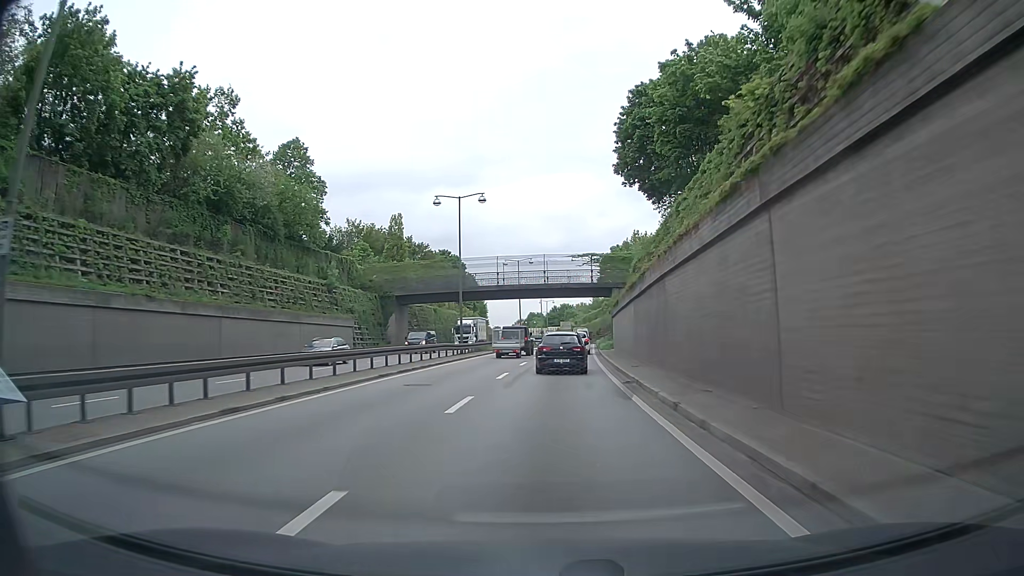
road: trunk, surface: asphalt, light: Day
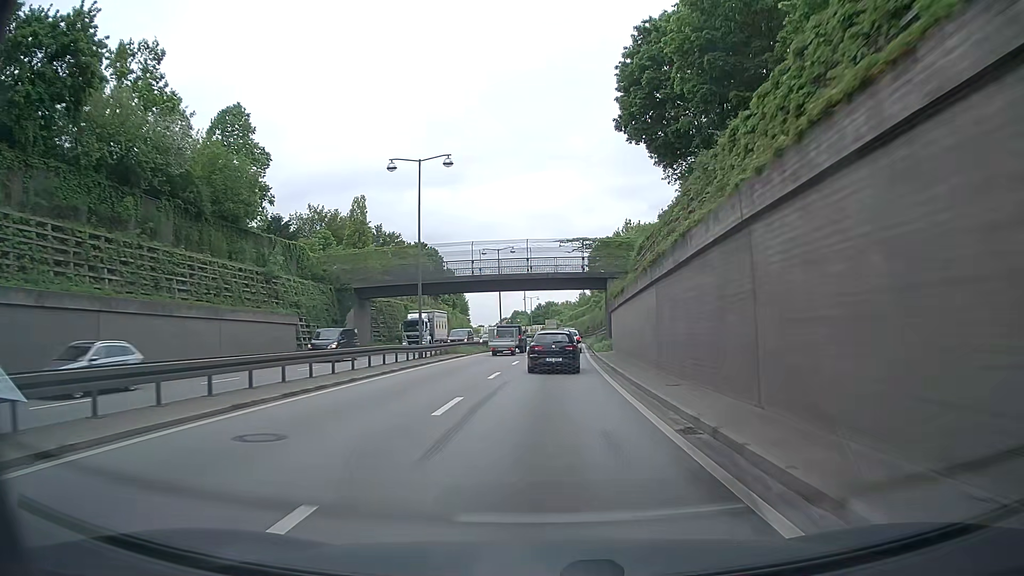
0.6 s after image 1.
(+0.2, +9.5) m; +1°
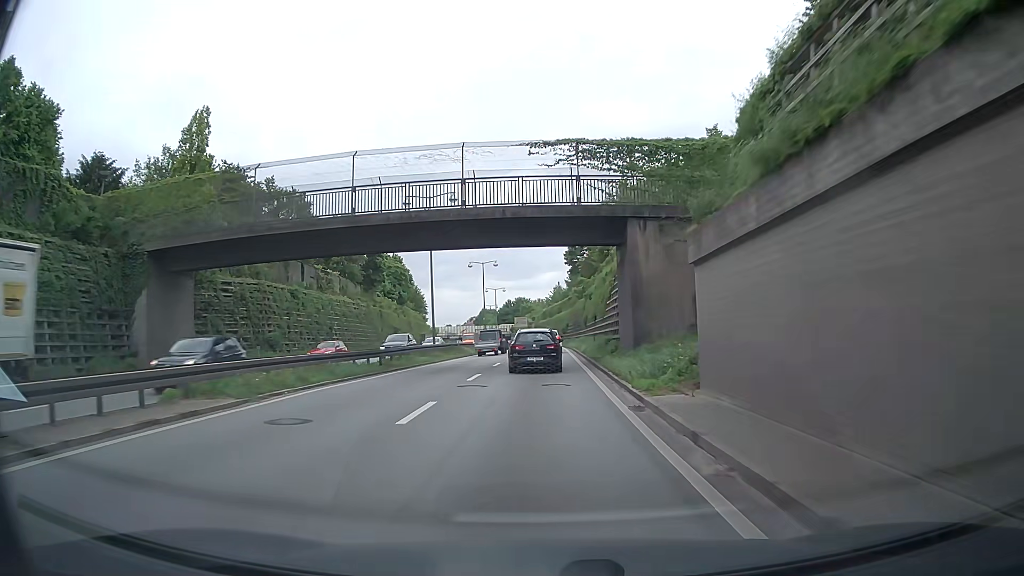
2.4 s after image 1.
(+0.9, +27.9) m; +3°
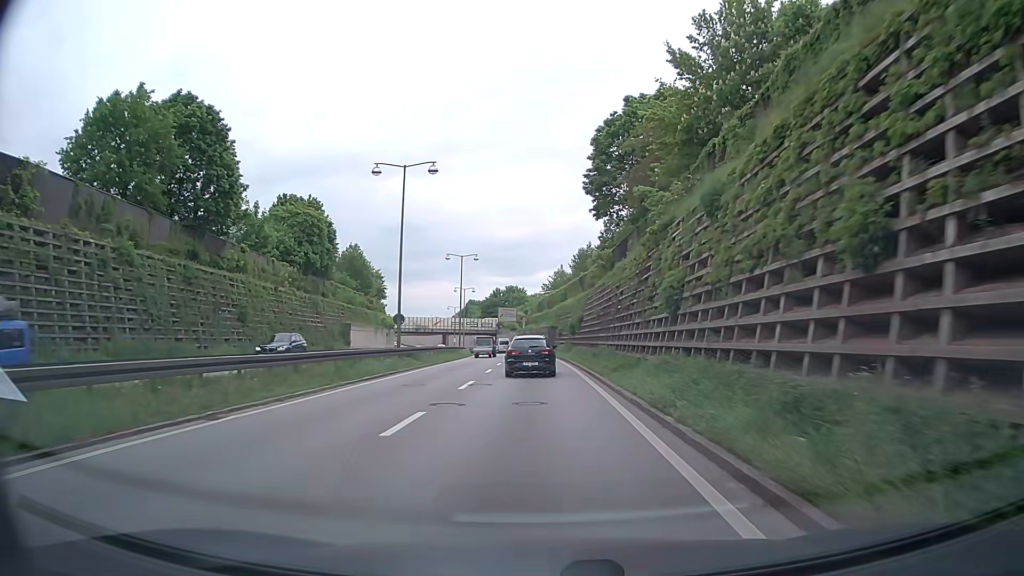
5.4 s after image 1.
(+0.4, +45.7) m; 0°
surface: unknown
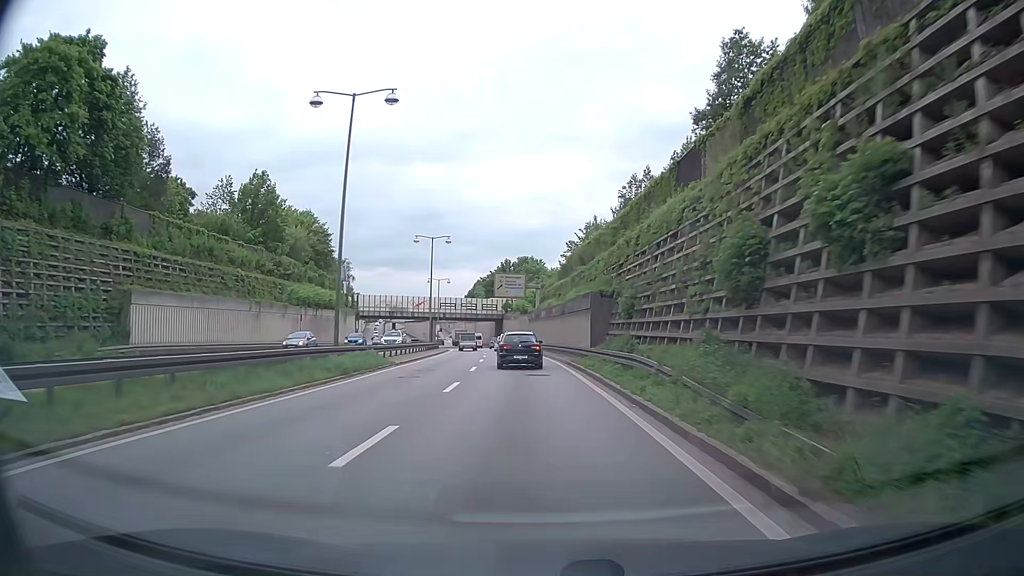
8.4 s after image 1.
(-0.3, +47.6) m; -2°
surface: asphalt
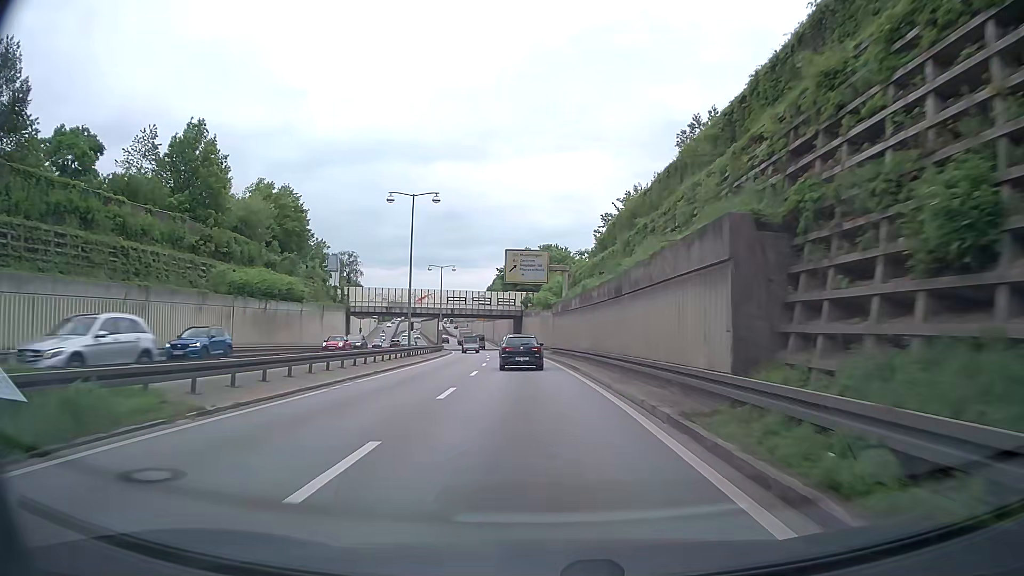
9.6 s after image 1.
(-0.3, +19.5) m; -2°
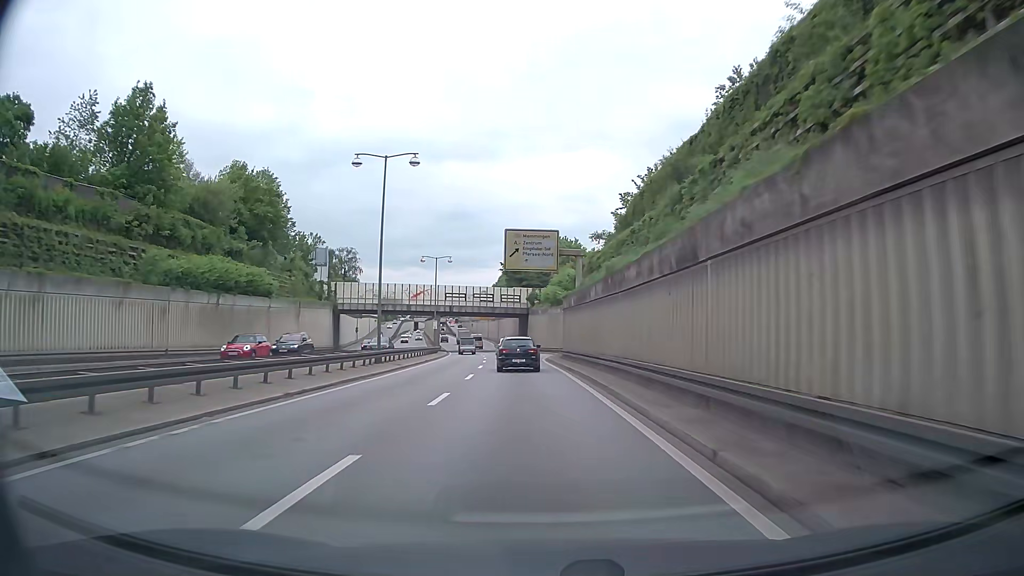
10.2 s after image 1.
(-0.1, +9.7) m; -1°
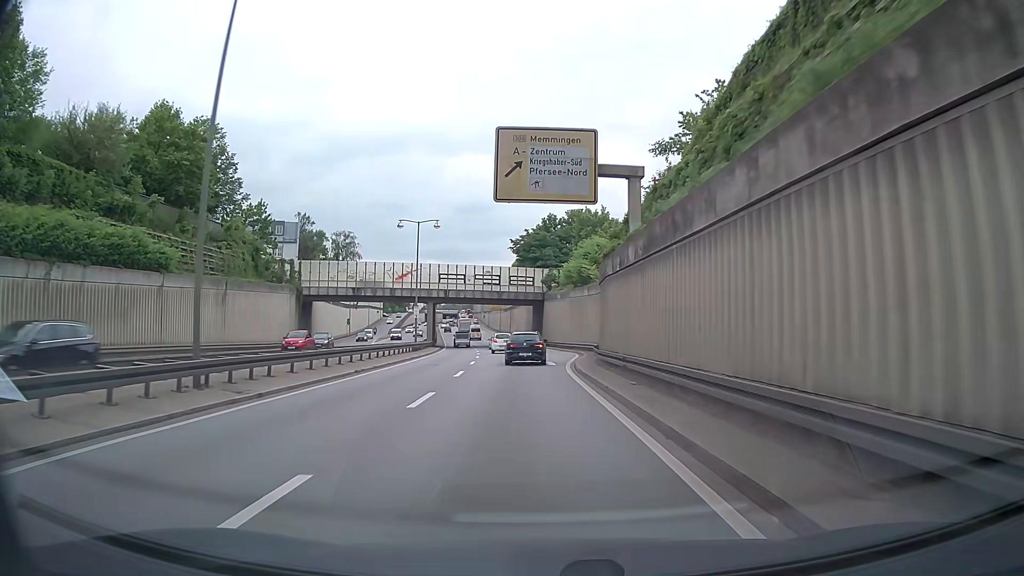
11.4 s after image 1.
(-0.3, +19.4) m; -2°
(0, +10) (0, +20) (0, +30) (-1, +40) (-1, +50) (-2, +60) (-2, +70) (-3, +80) (-4, +90) (-5, +100) m
